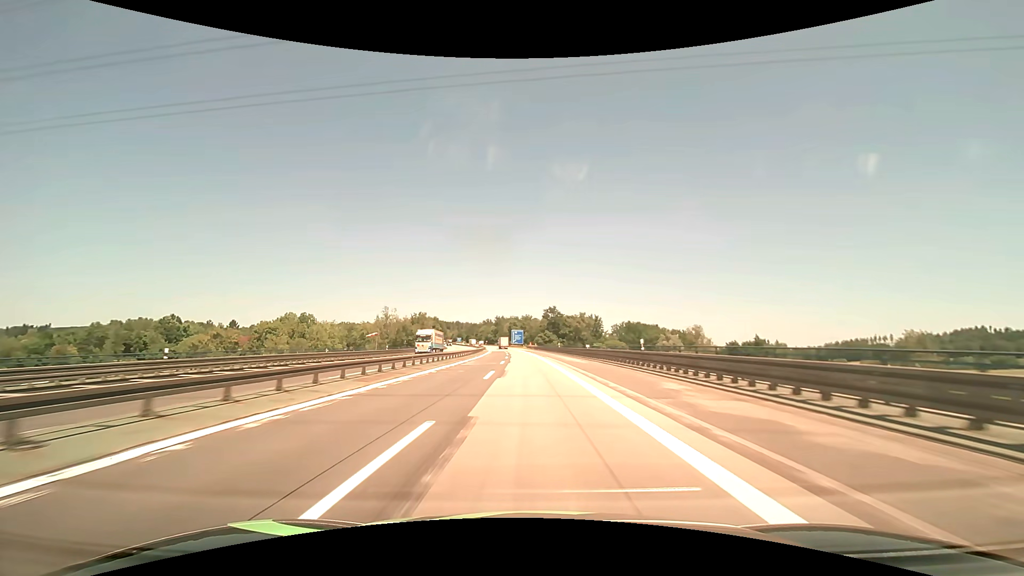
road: motorway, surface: asphalt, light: Day
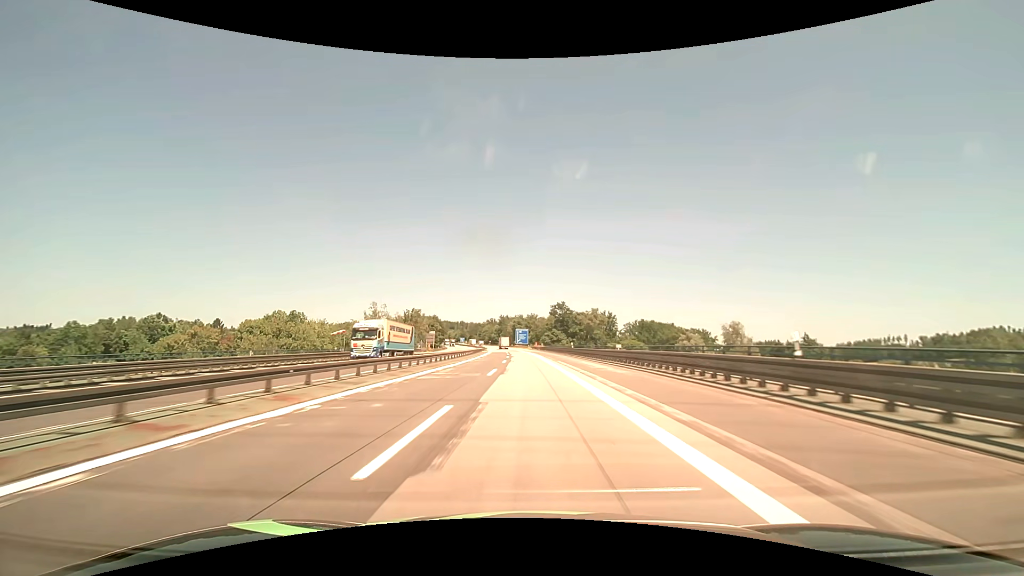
(-0.1, +15.8) m; -1°
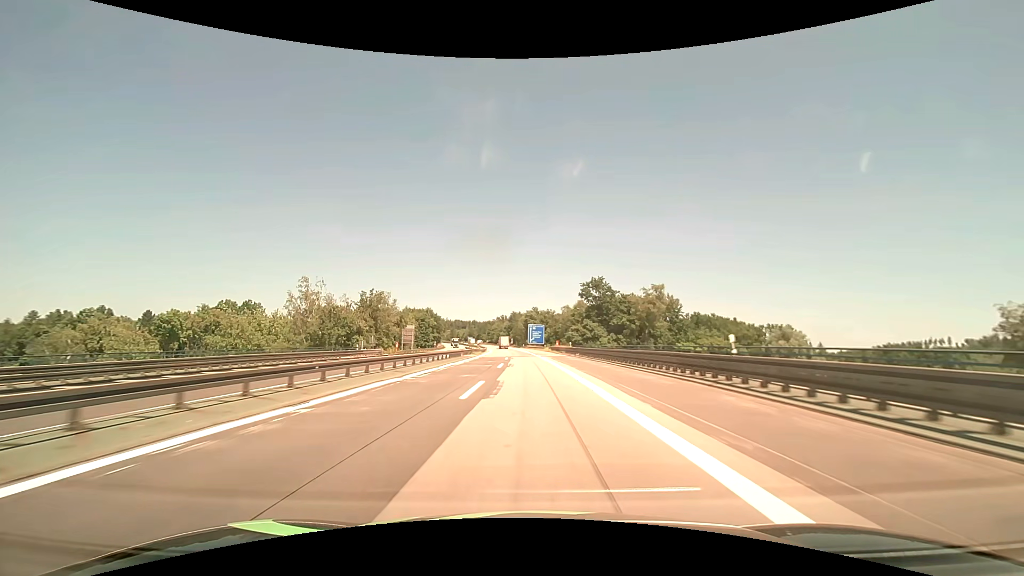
(-0.8, +47.4) m; -2°
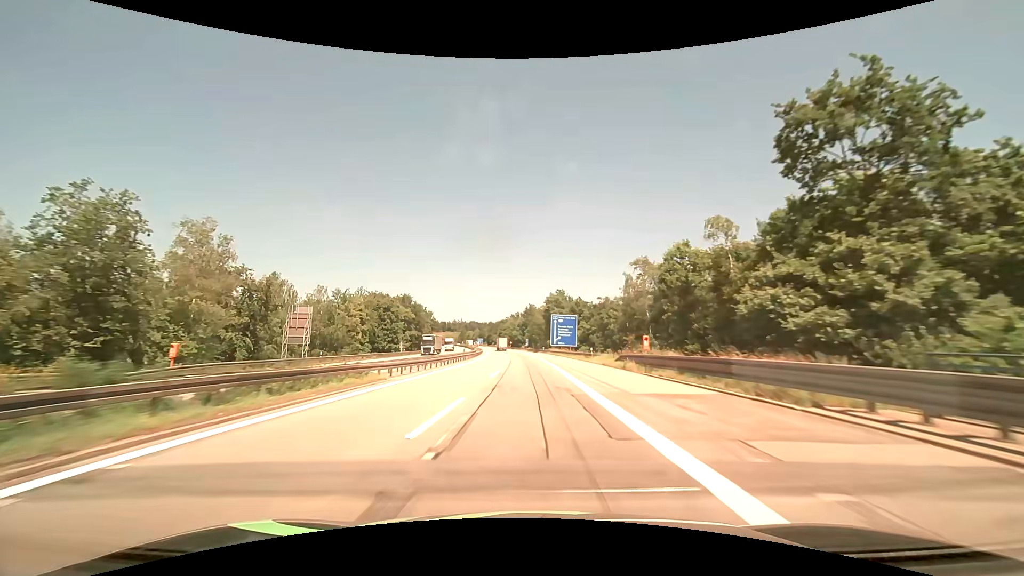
(-1.1, +63.1) m; -2°
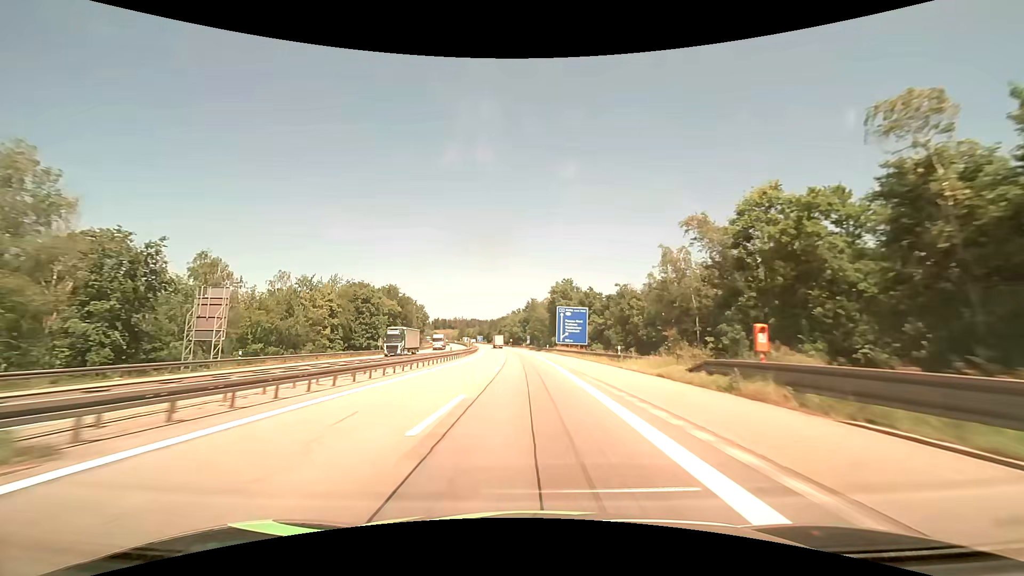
(-0.1, +15.8) m; 0°
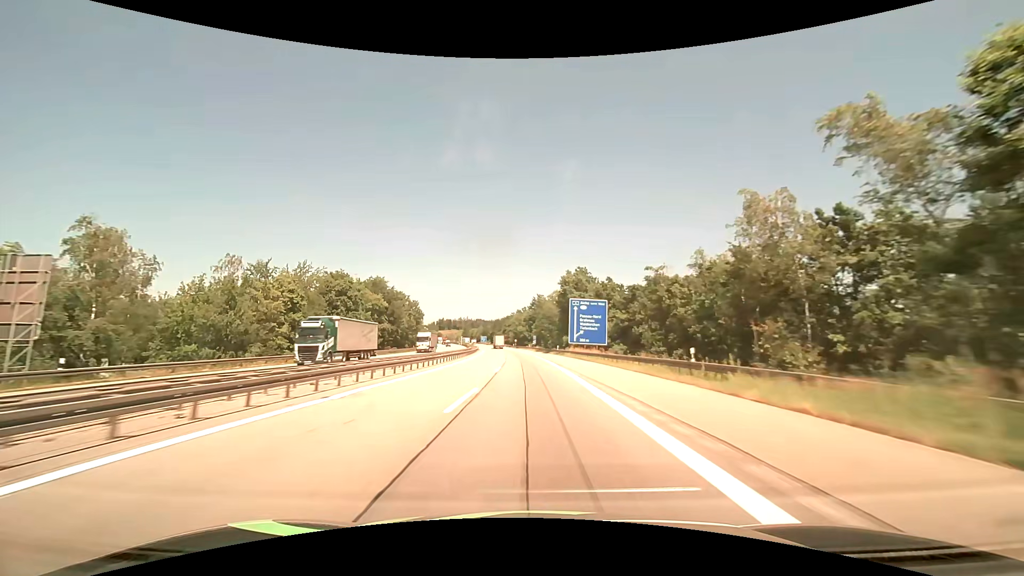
(-0.1, +15.8) m; 0°
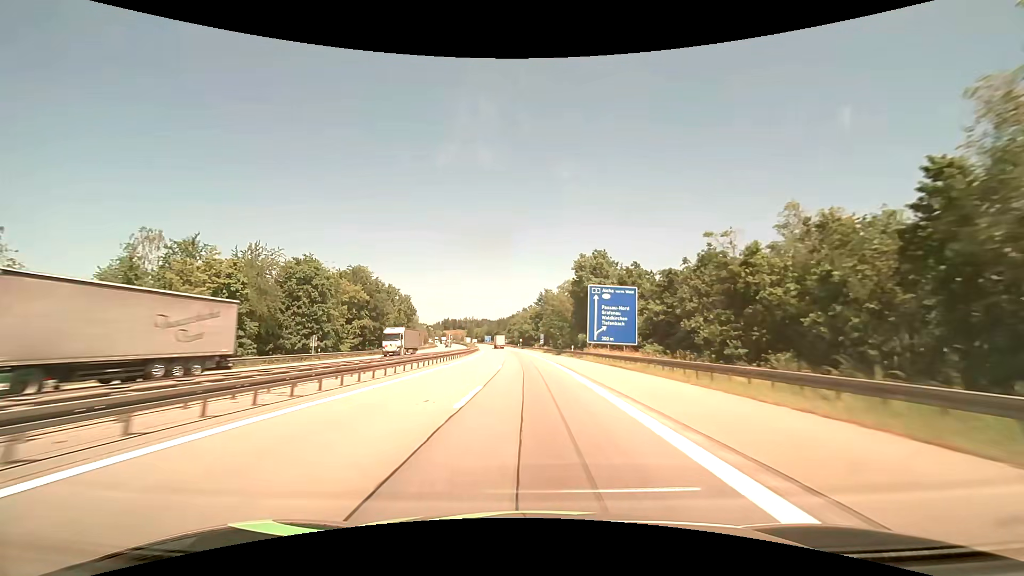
(-0.2, +15.8) m; -1°
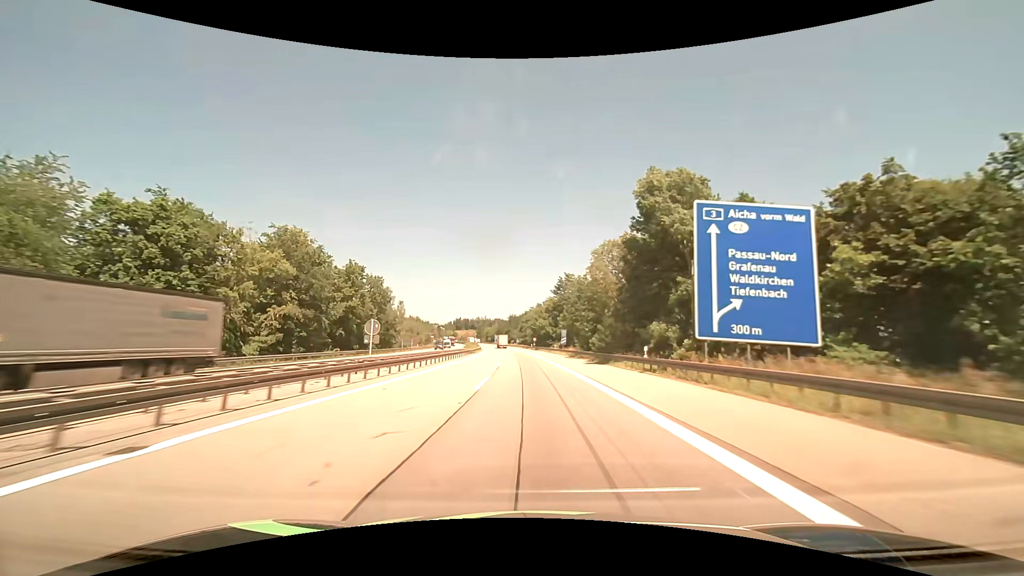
(-0.4, +31.6) m; -2°
(0, +10) (0, +20) (0, +30) (-1, +40) (-1, +50) (-2, +60) (-2, +70) (-3, +80) (-4, +90) (-4, +100) m
